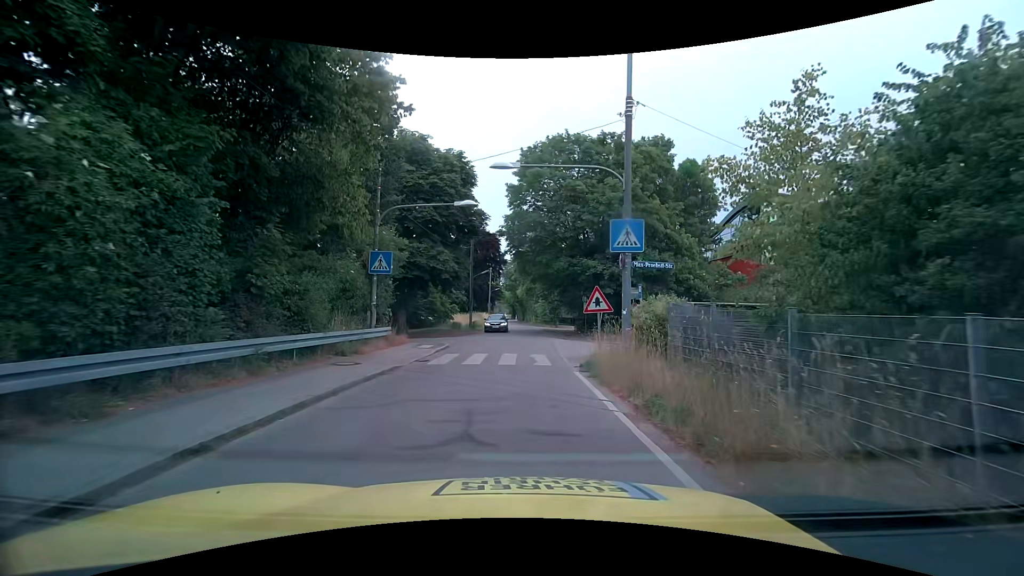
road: unclassified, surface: asphalt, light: Day
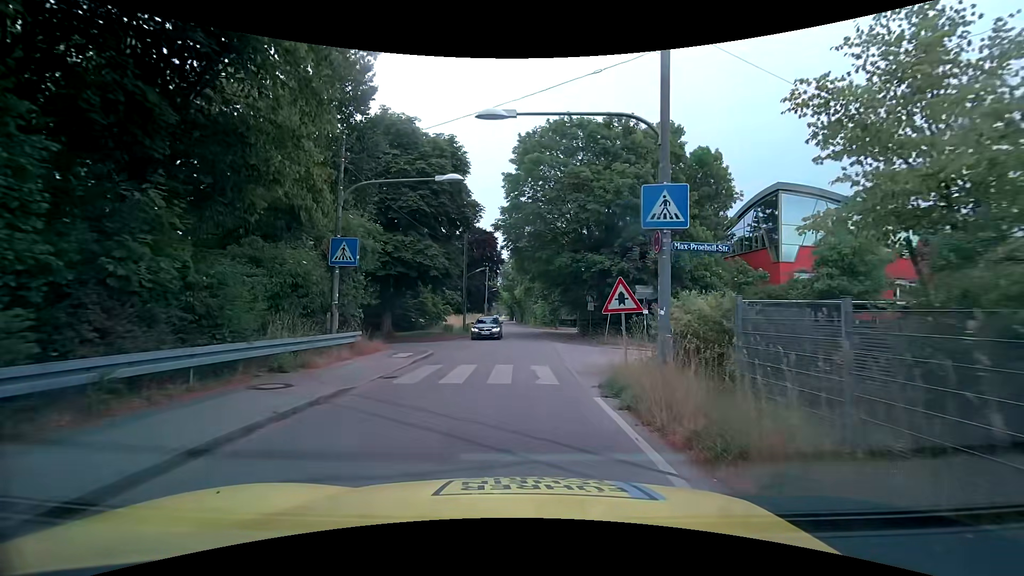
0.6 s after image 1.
(0.0, +3.6) m; 0°
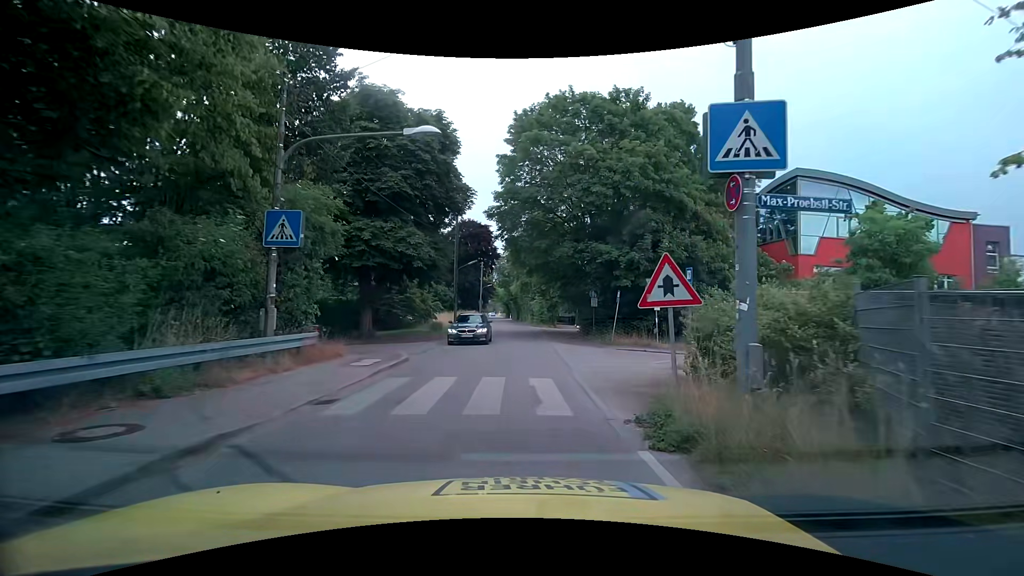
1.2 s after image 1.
(0.0, +3.5) m; +1°
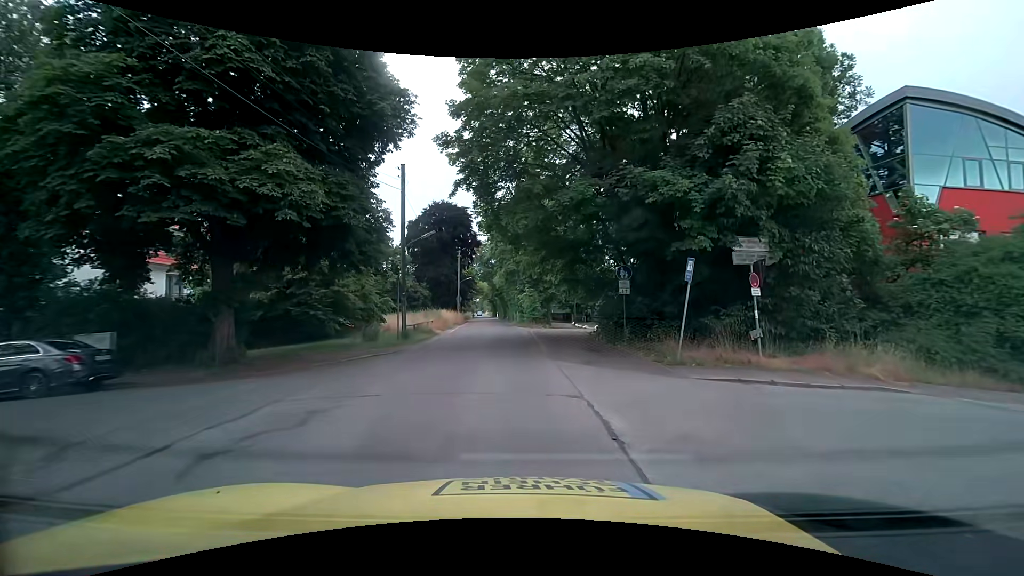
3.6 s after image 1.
(+0.1, +13.1) m; 0°
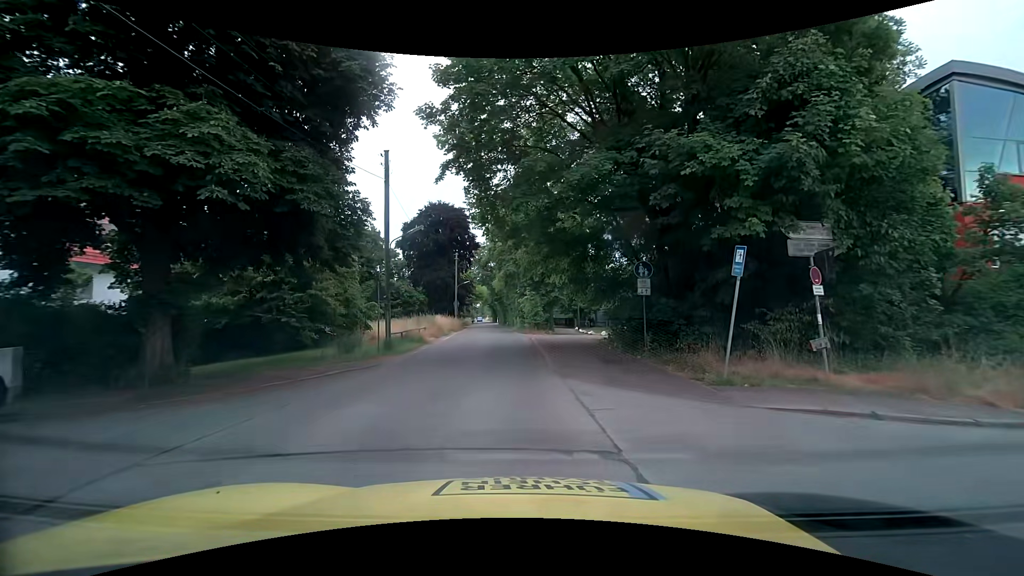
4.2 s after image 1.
(0.0, +3.1) m; +1°
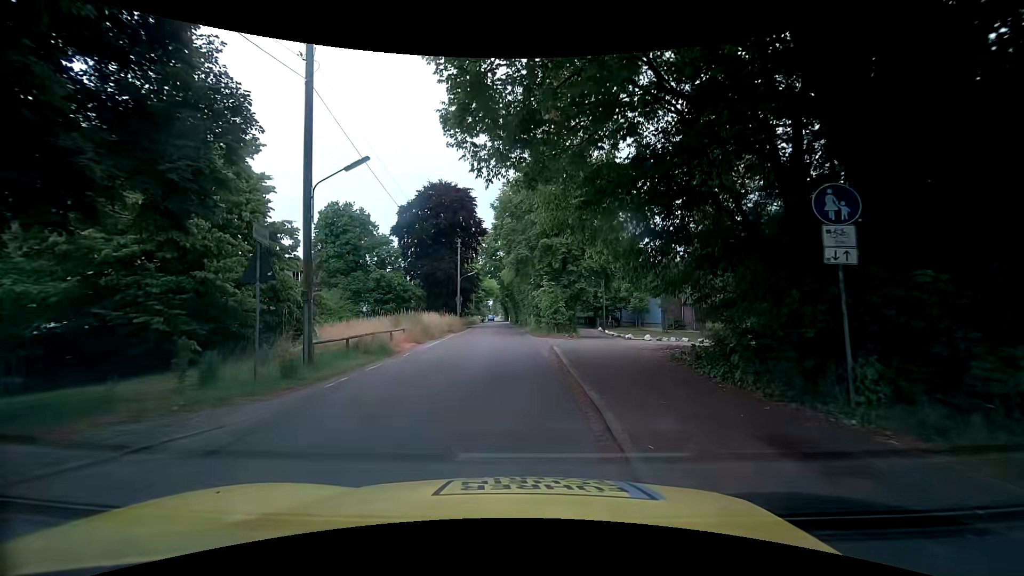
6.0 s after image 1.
(-0.2, +9.6) m; -1°
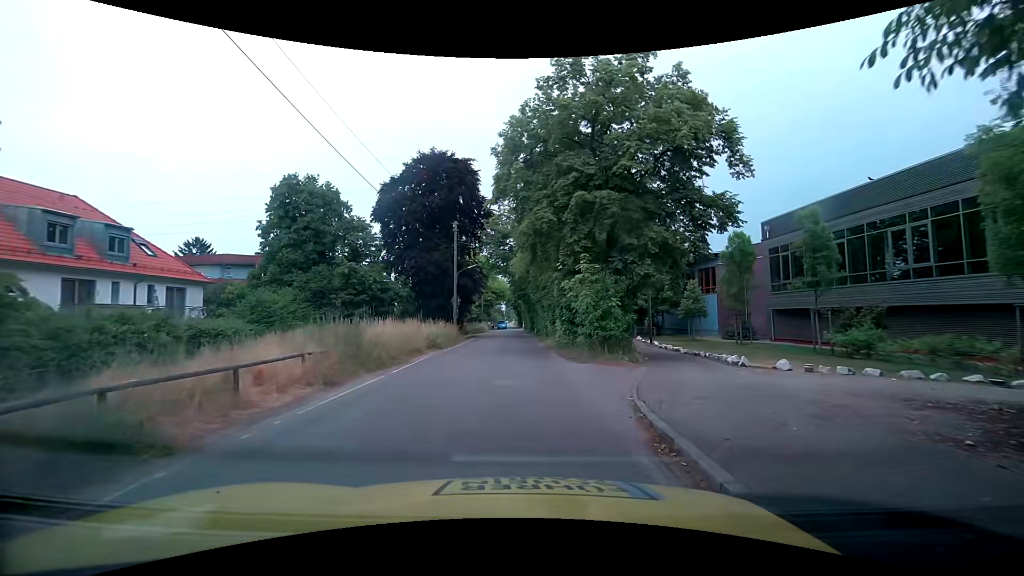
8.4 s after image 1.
(-0.6, +12.9) m; -4°
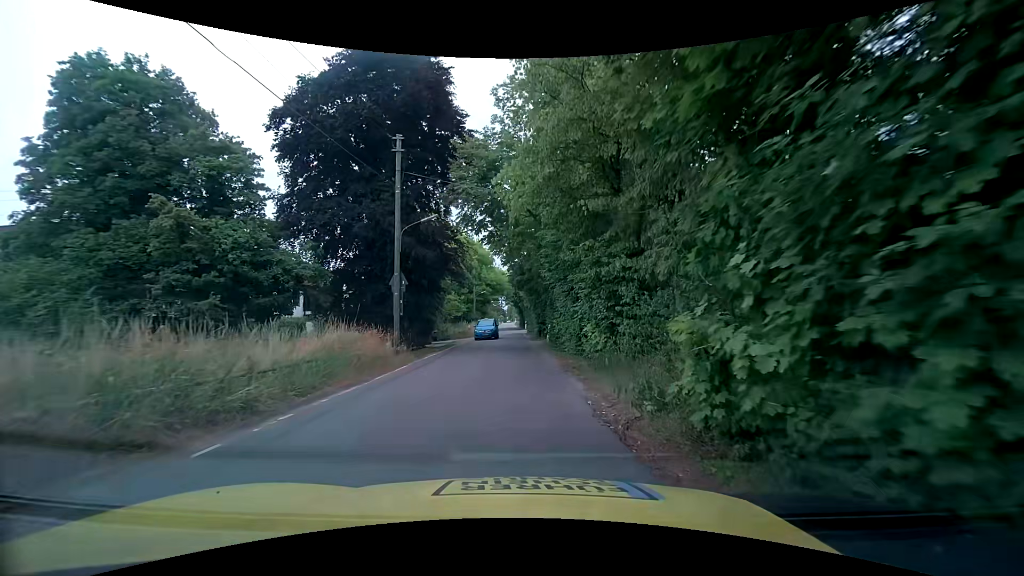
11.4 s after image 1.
(+0.5, +18.7) m; +1°
(0, +10) (0, +20) (0, +30) (0, +40) (-1, +50) (-1, +60) (-1, +70) (-1, +80) (-1, +90) (-1, +100) m
